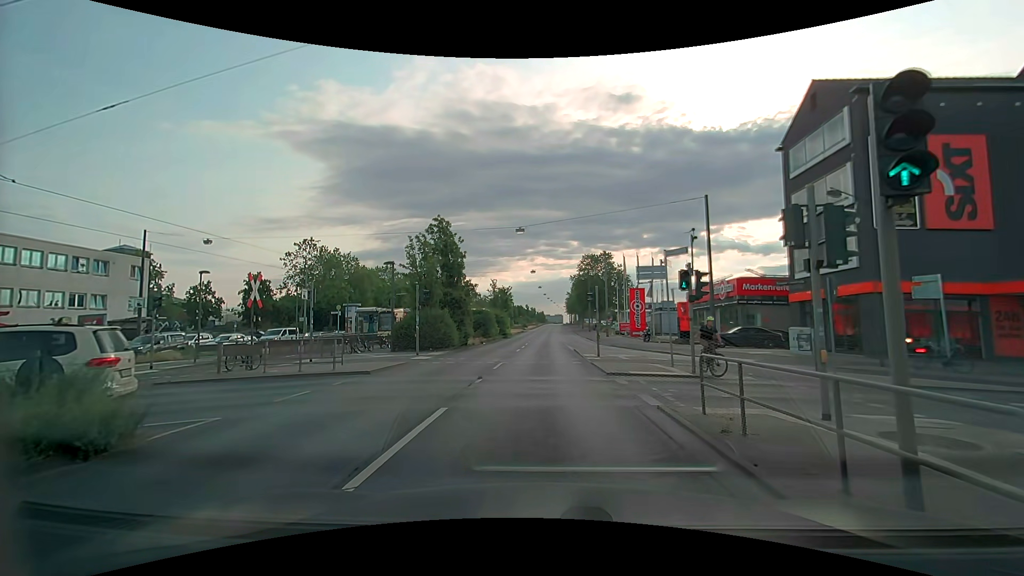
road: primary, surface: asphalt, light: Day
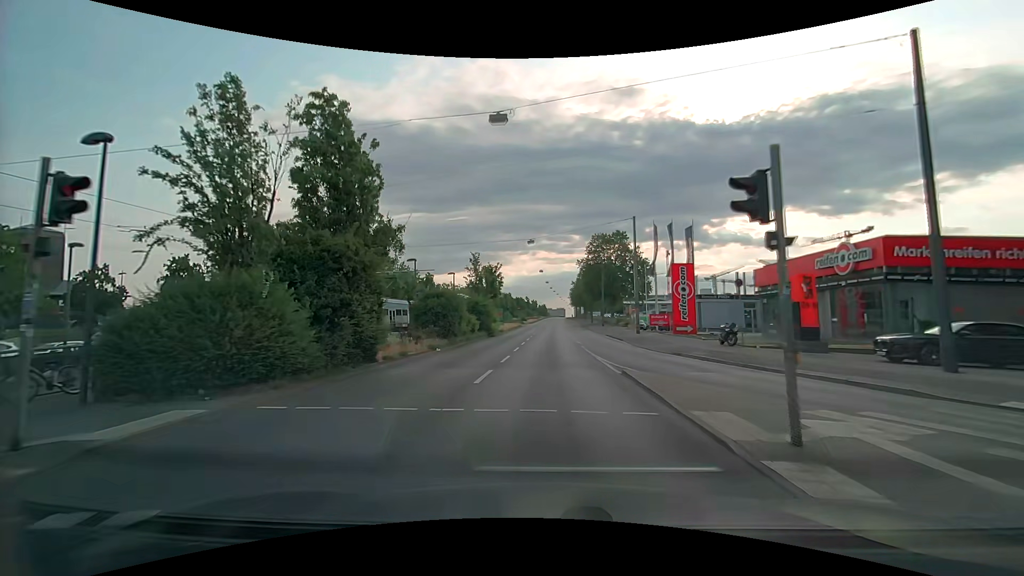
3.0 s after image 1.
(0.0, +19.8) m; 0°
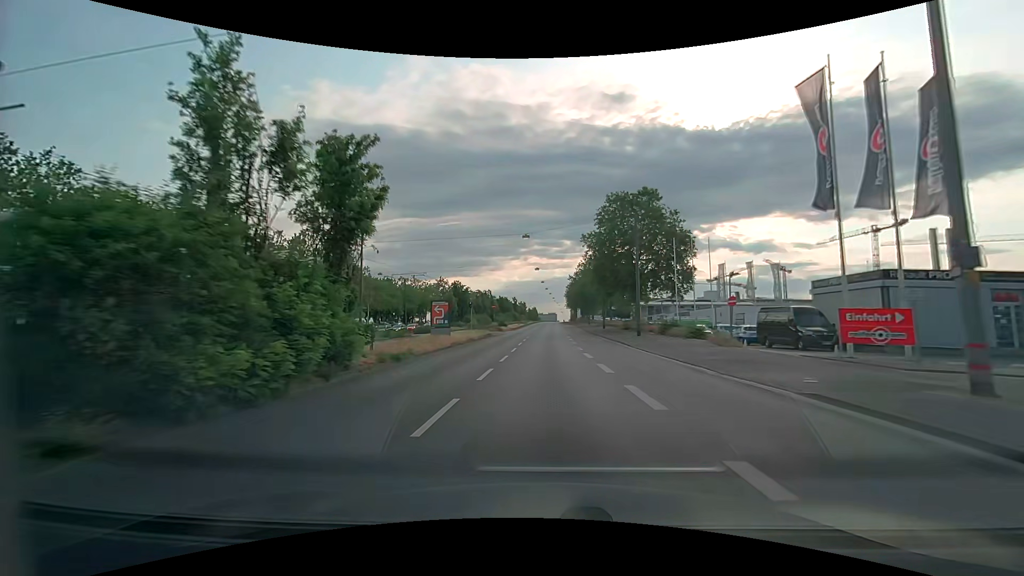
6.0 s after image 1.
(+0.1, +35.7) m; +1°
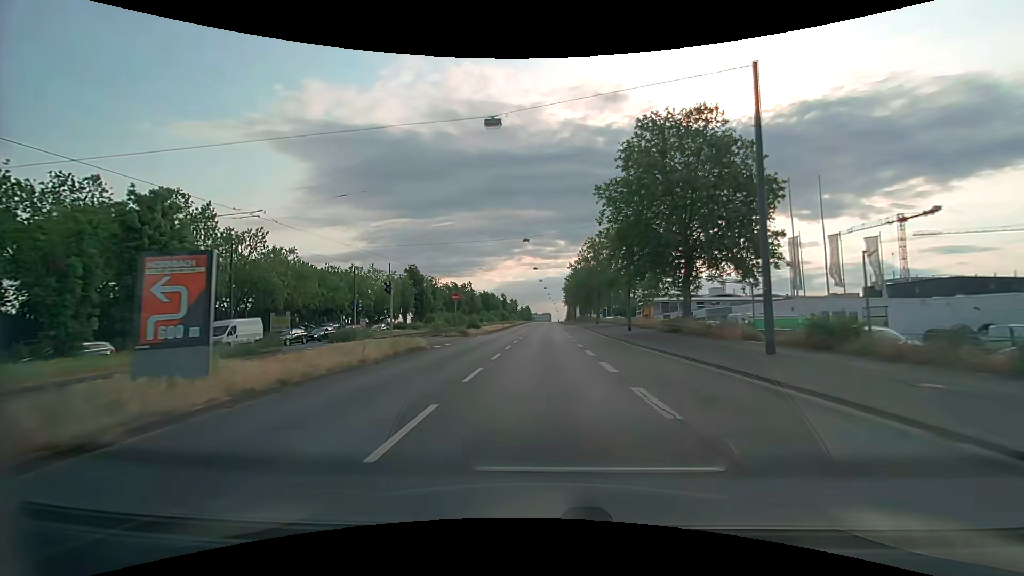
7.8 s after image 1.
(+0.1, +25.1) m; +1°
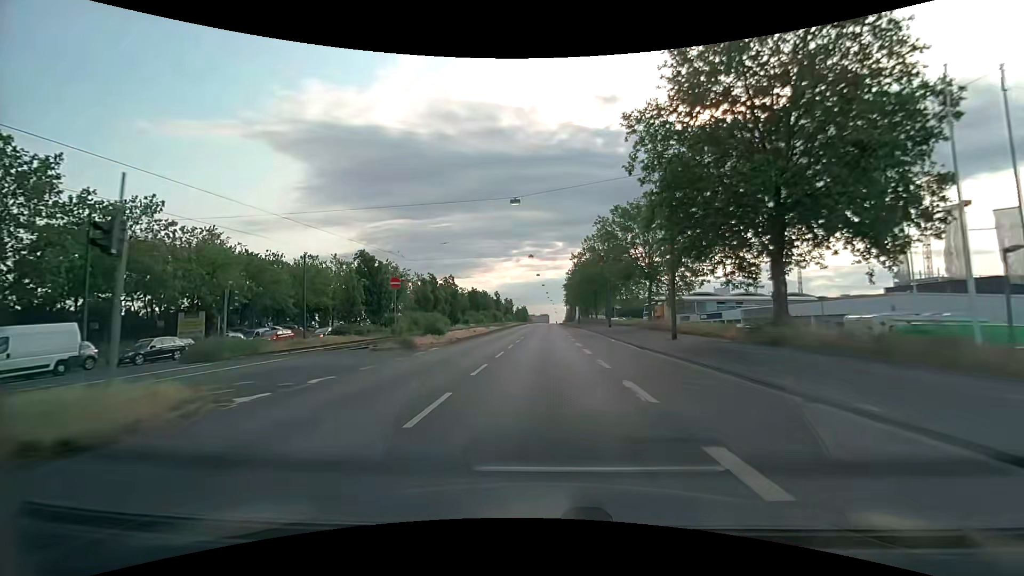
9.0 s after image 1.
(-0.1, +16.3) m; 0°
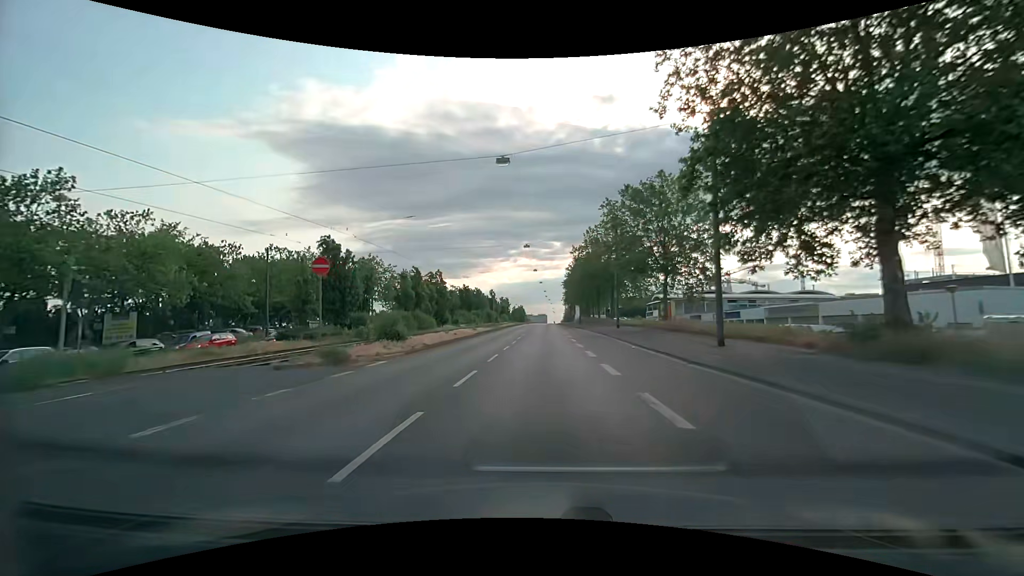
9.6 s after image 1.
(0.0, +8.1) m; 0°
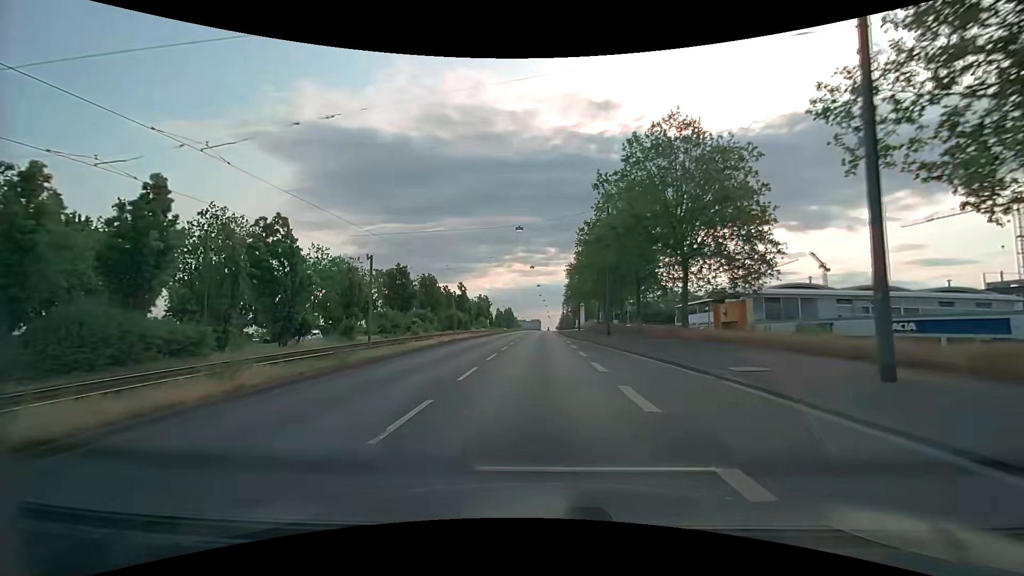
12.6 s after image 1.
(+0.2, +40.6) m; +1°
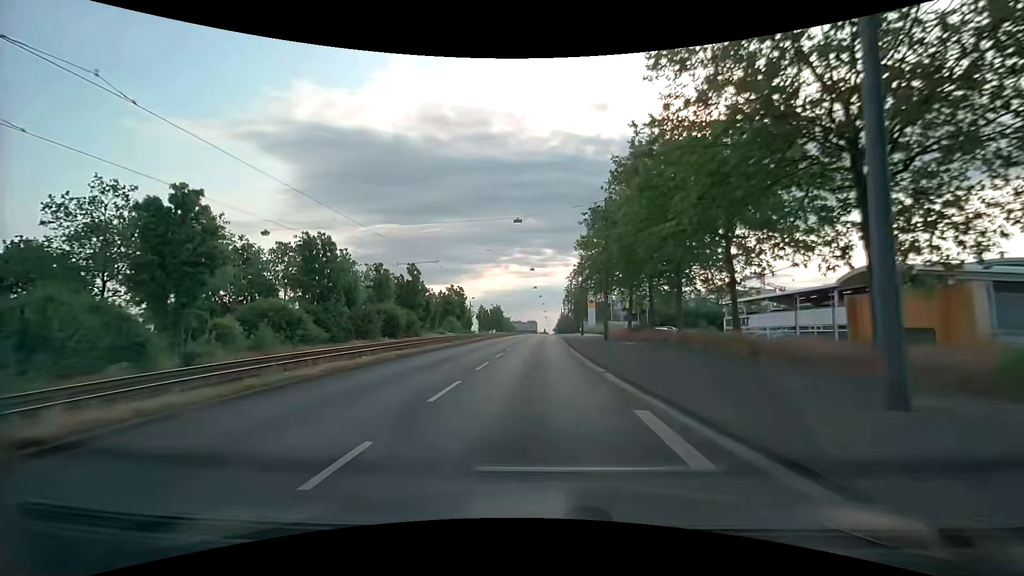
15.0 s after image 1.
(+0.1, +32.7) m; 0°
(0, +10) (0, +20) (0, +30) (+1, +40) (+1, +50) (+1, +60) (+1, +70) (+1, +80) (+2, +90) (+2, +100) m
